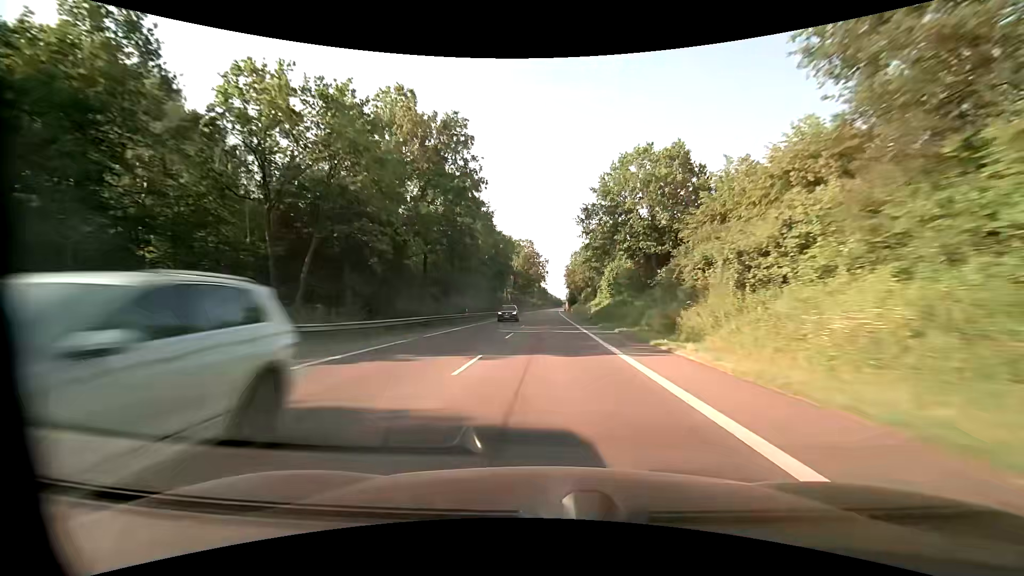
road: primary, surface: asphalt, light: Day
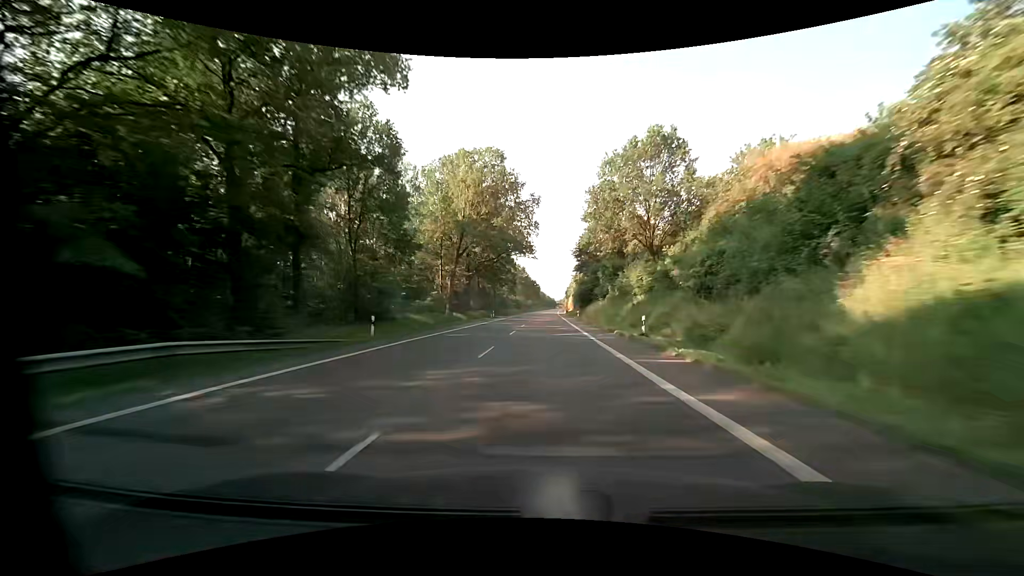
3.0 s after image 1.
(+0.7, +80.7) m; +1°
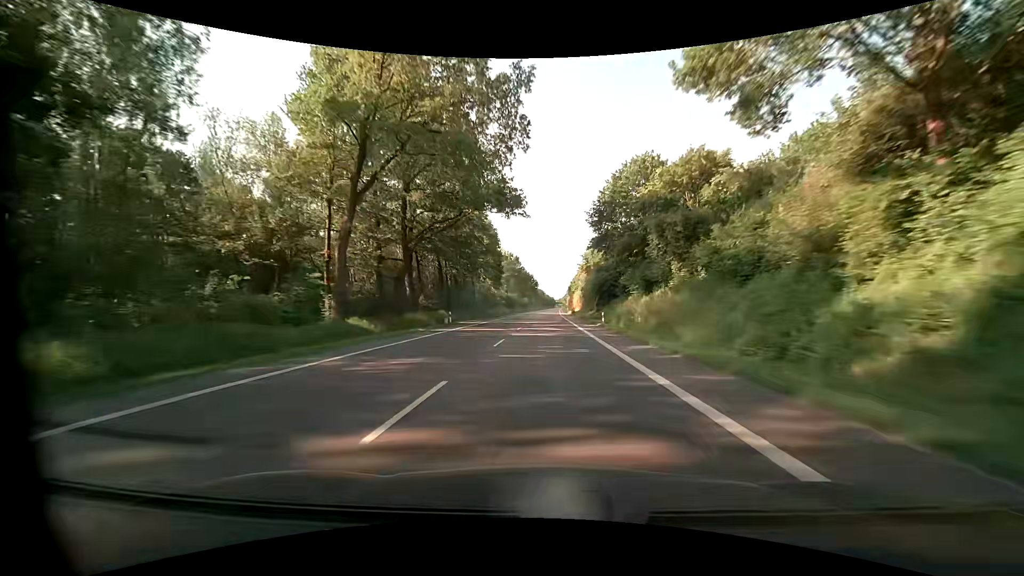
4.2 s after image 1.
(+0.1, +32.4) m; 0°
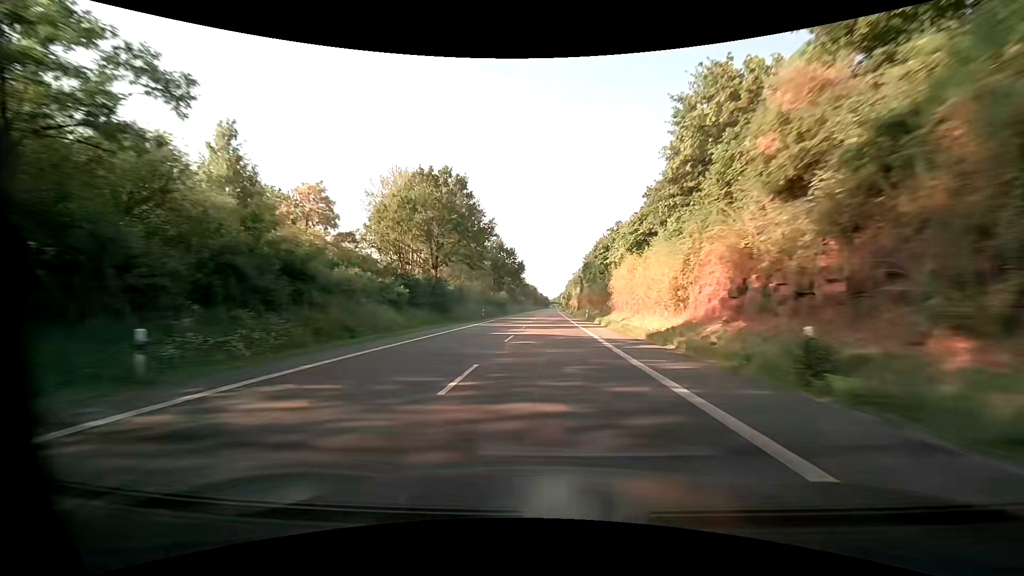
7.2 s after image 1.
(+0.5, +81.3) m; +1°
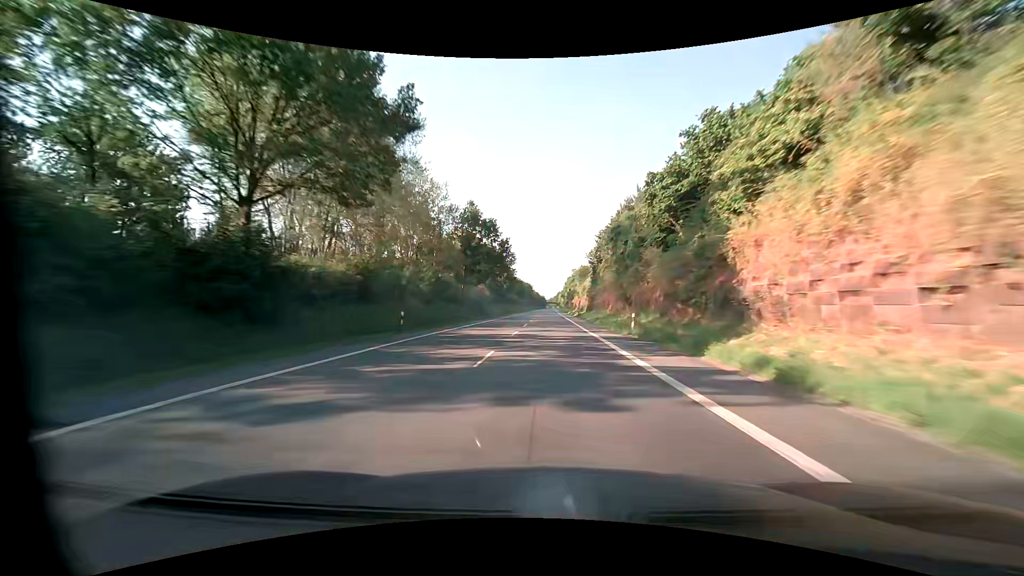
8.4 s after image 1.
(+0.1, +32.6) m; +1°
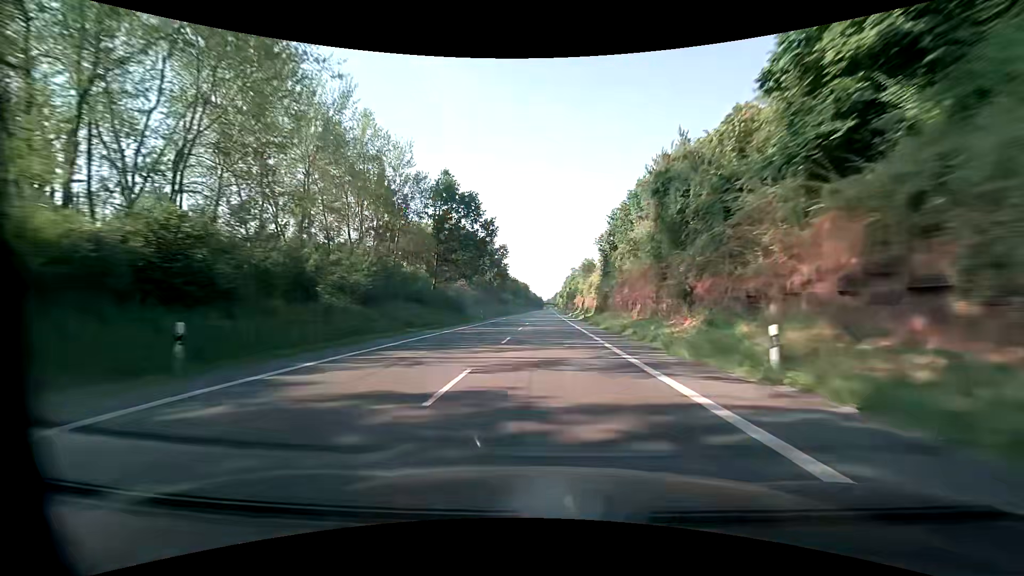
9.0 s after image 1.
(0.0, +16.3) m; 0°
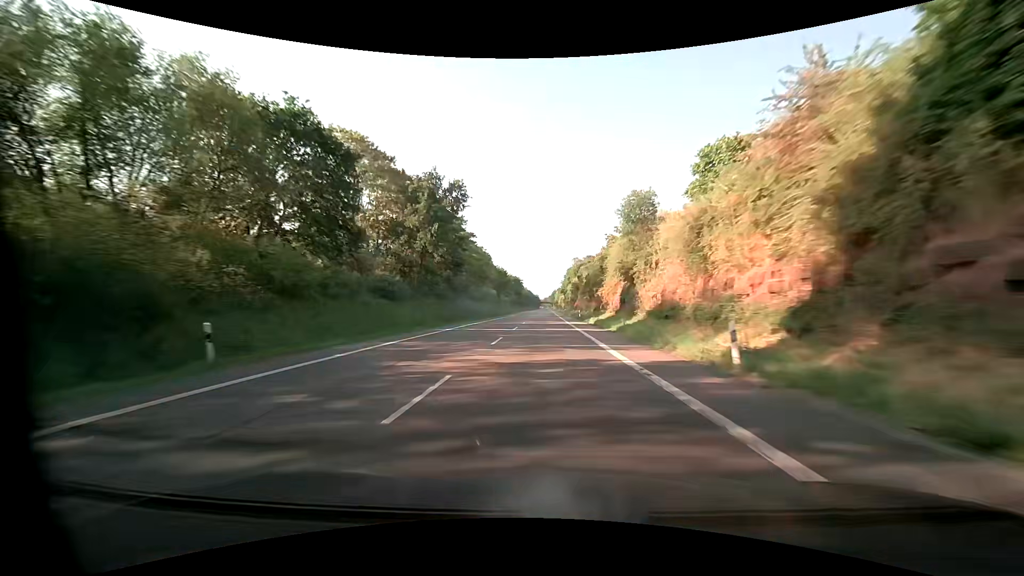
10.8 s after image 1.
(0.0, +48.9) m; 0°
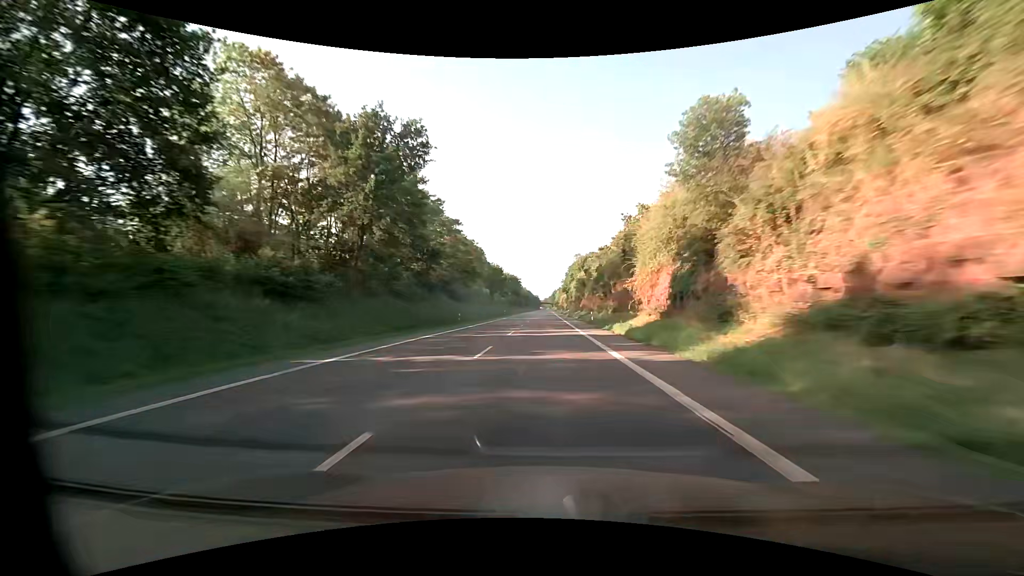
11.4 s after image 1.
(0.0, +16.3) m; 0°
(0, +10) (0, +20) (0, +30) (0, +40) (0, +50) (0, +60) (0, +70) (0, +80) (0, +90) (0, +100) m
